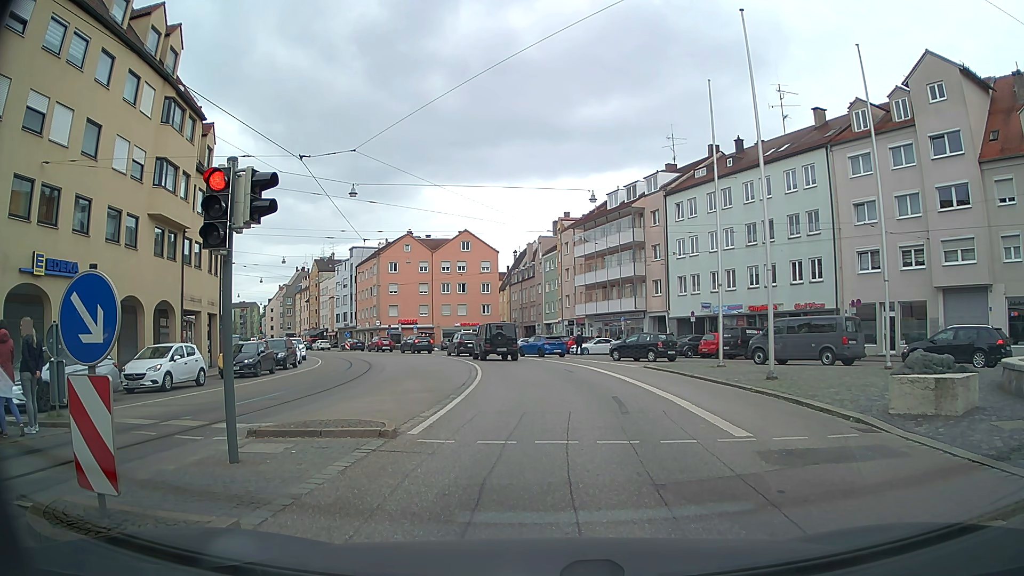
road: tertiary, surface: asphalt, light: Day
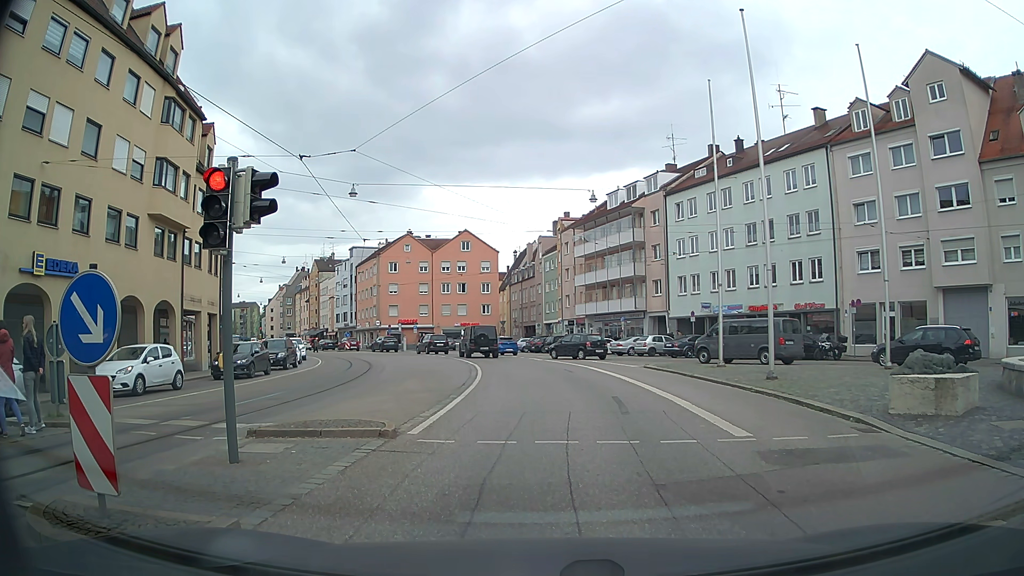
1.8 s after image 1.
(0.0, 0.0) m; 0°
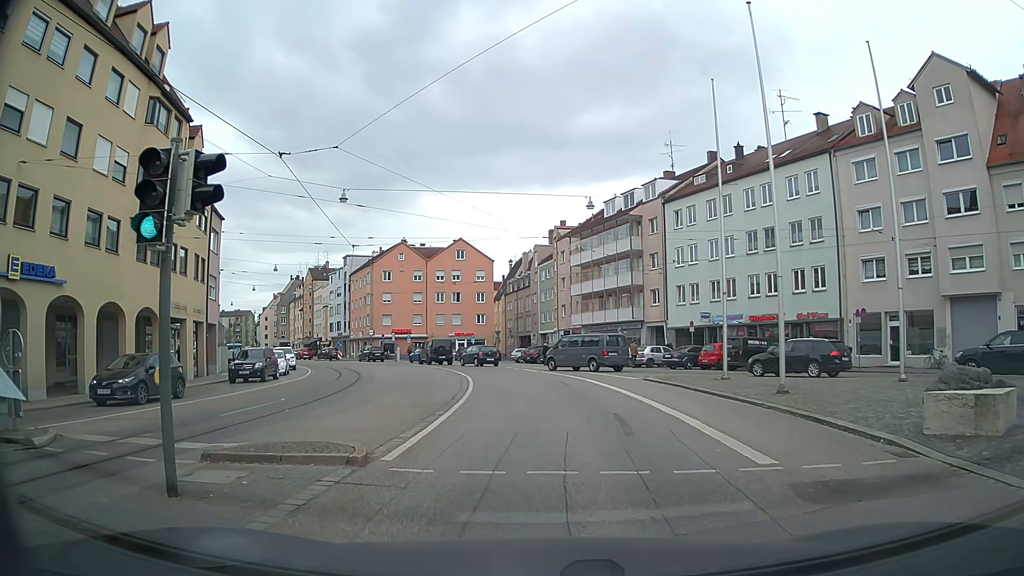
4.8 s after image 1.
(0.0, +1.4) m; 0°
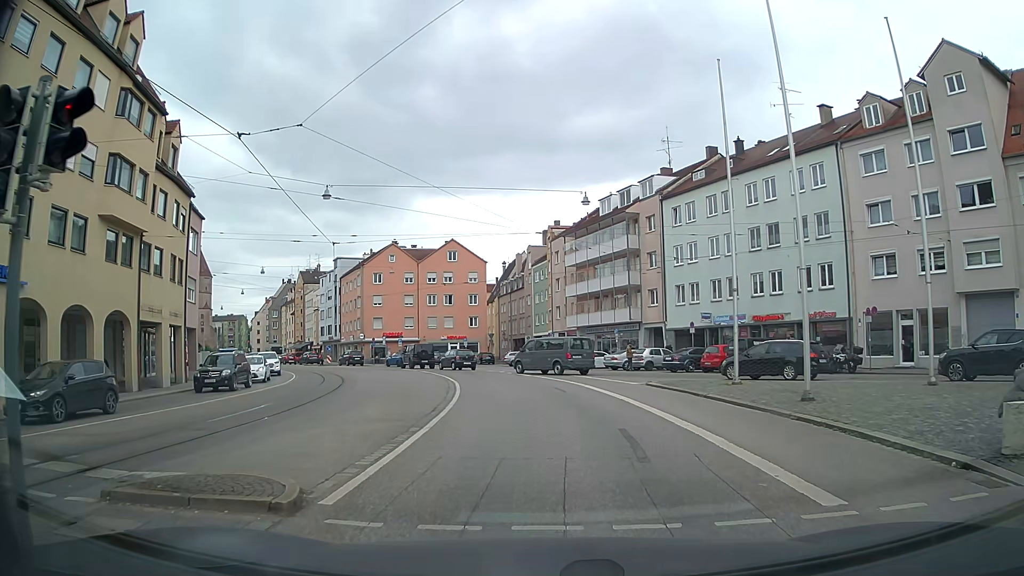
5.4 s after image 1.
(0.0, +2.2) m; 0°
